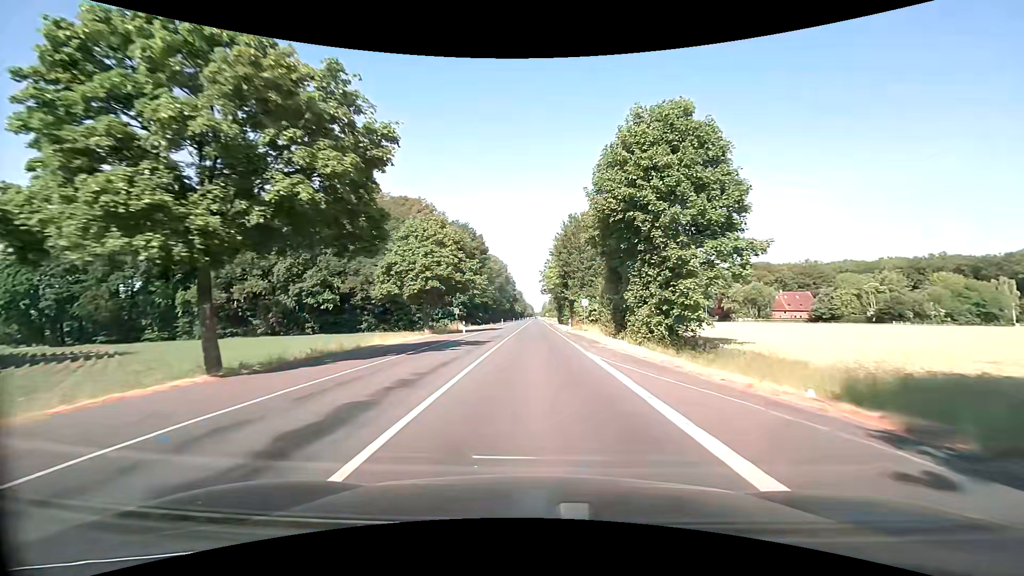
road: secondary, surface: asphalt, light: Day
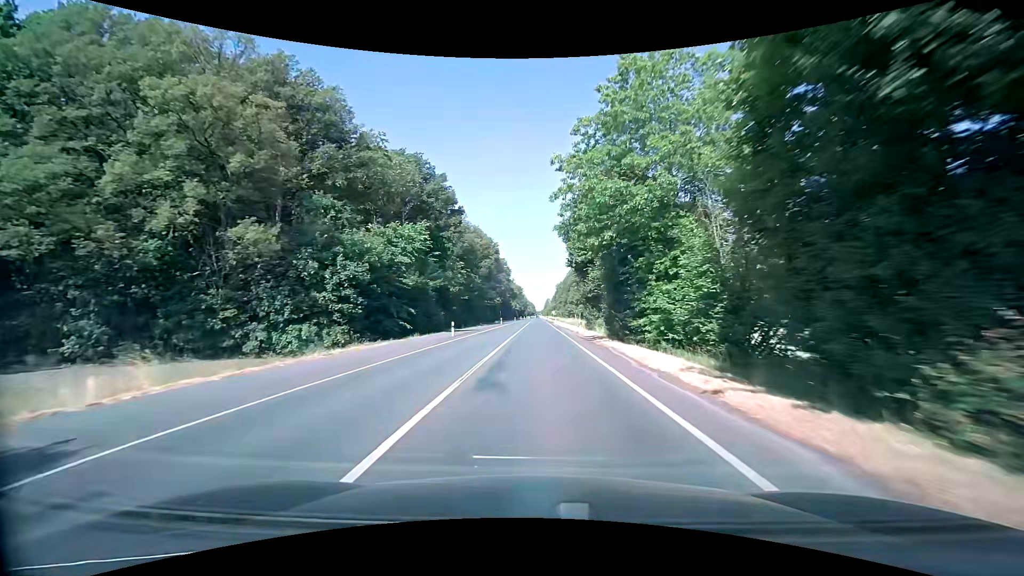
(0.0, +57.8) m; 0°
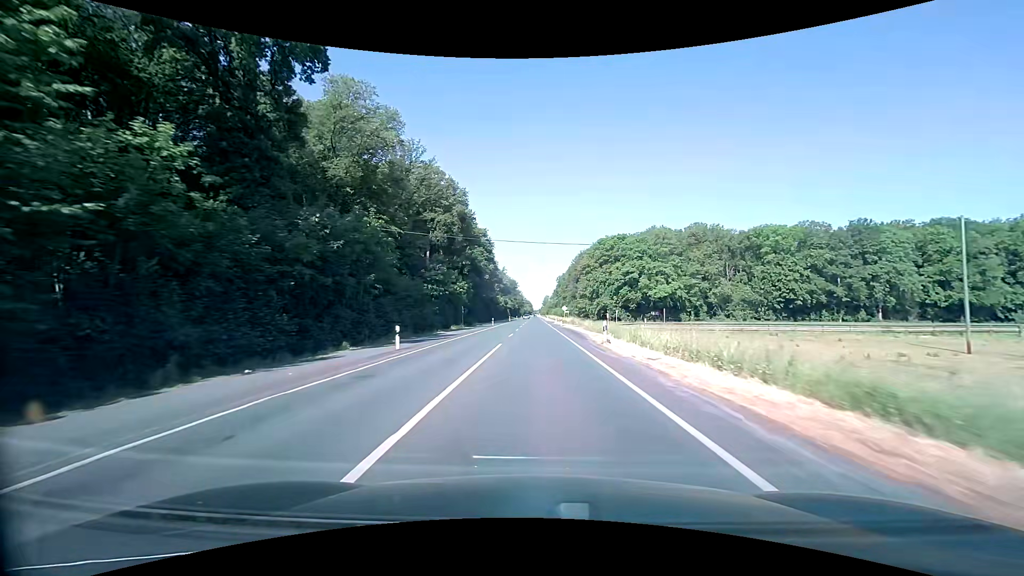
(+0.3, +64.3) m; 0°
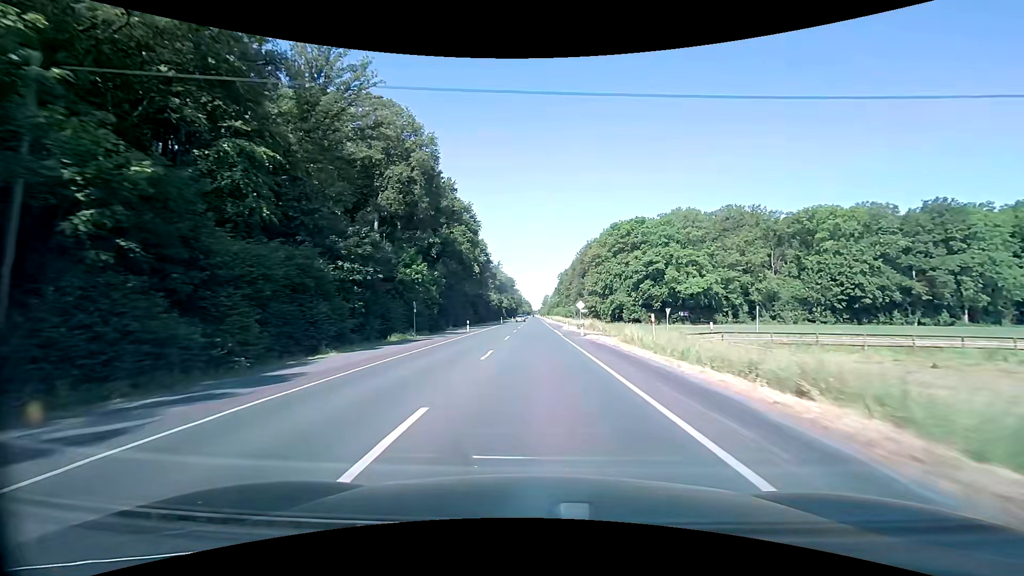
(0.0, +27.0) m; 0°
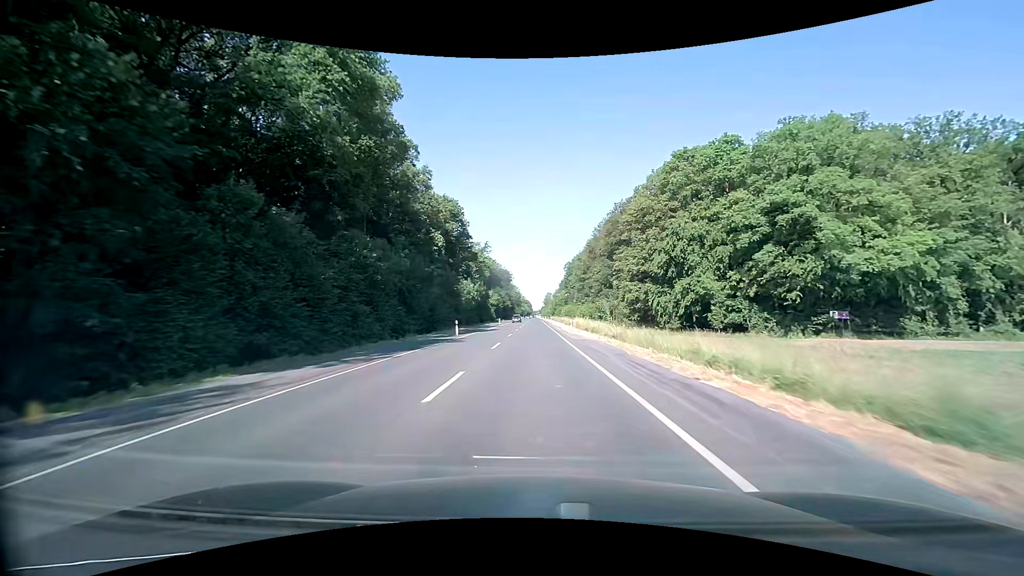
(0.0, +55.6) m; 0°
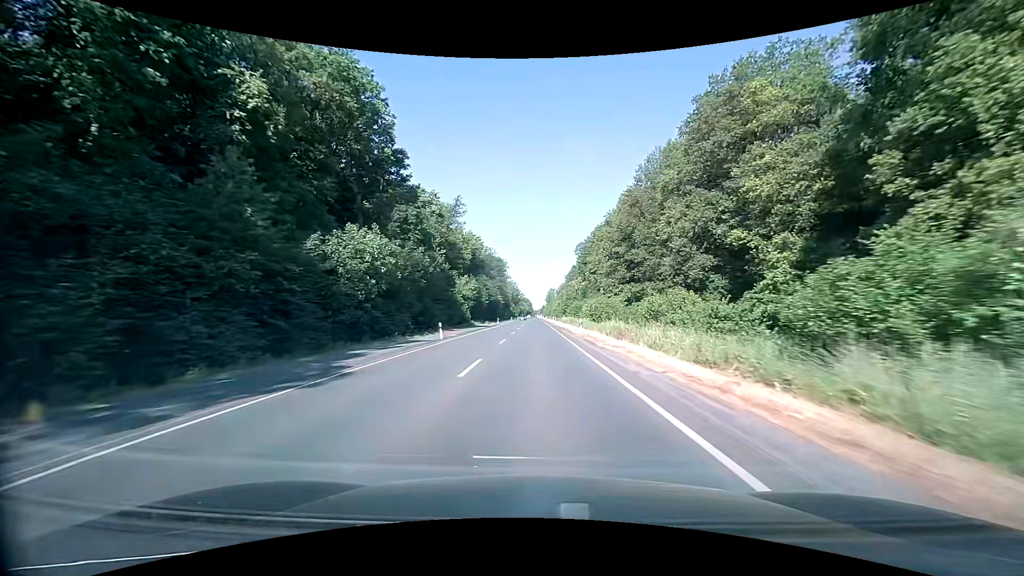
(-0.1, +57.6) m; 0°
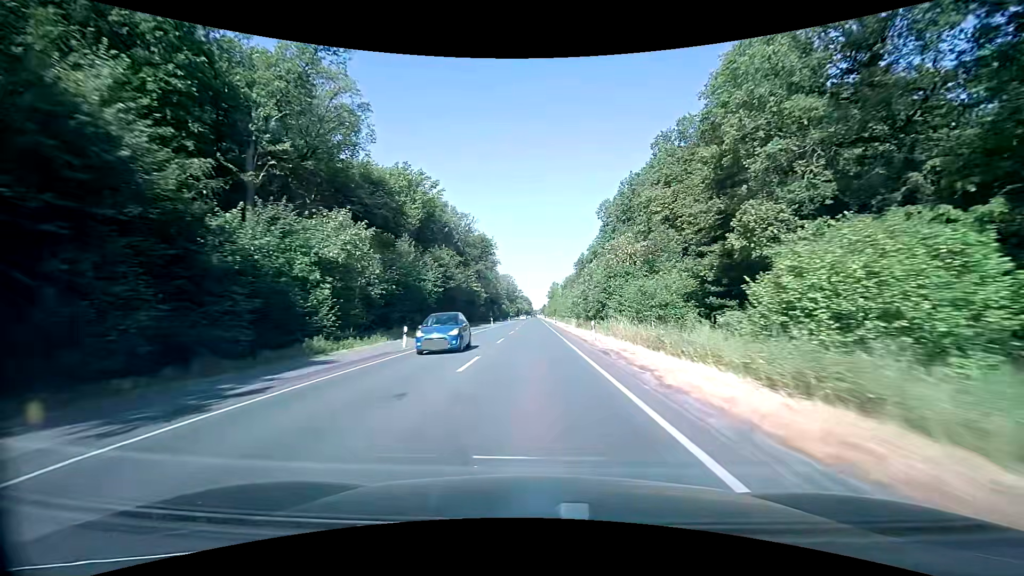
(+0.1, +59.5) m; 0°
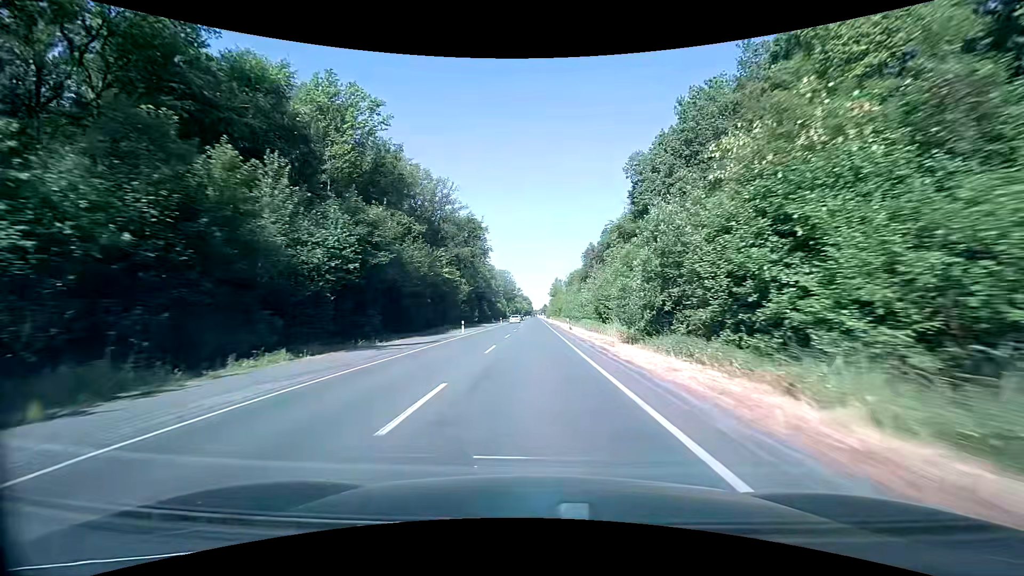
(-0.1, +30.3) m; 0°
(0, +10) (0, +20) (0, +30) (0, +40) (0, +50) (0, +60) (0, +70) (0, +80) (0, +90) (0, +100) m
